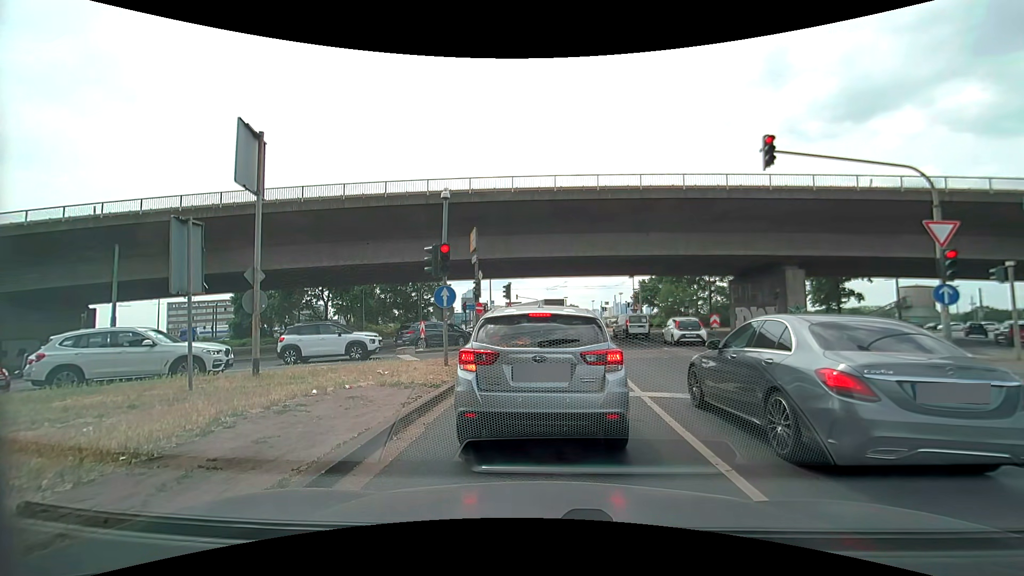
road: primary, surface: asphalt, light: Day
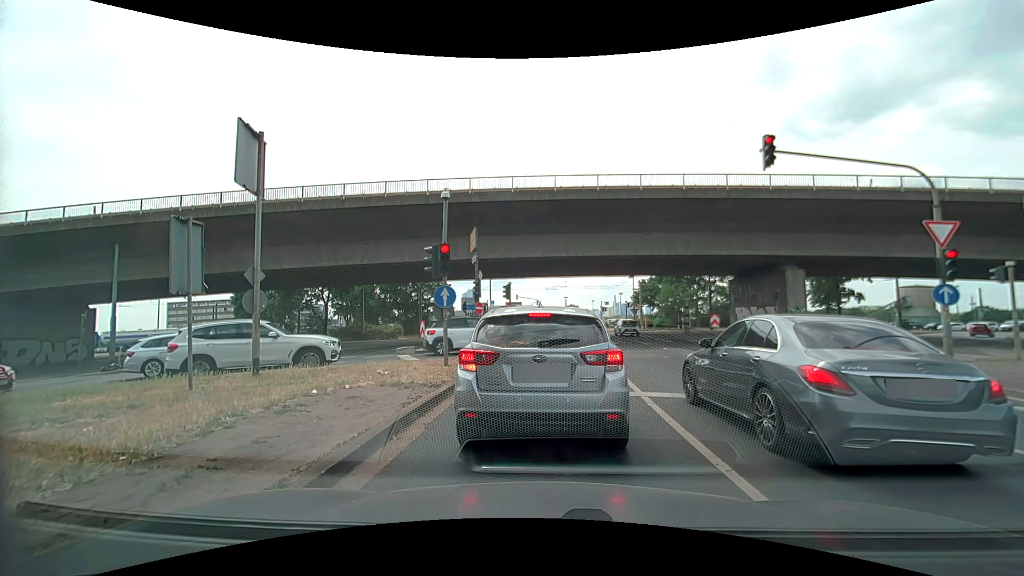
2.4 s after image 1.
(0.0, 0.0) m; 0°
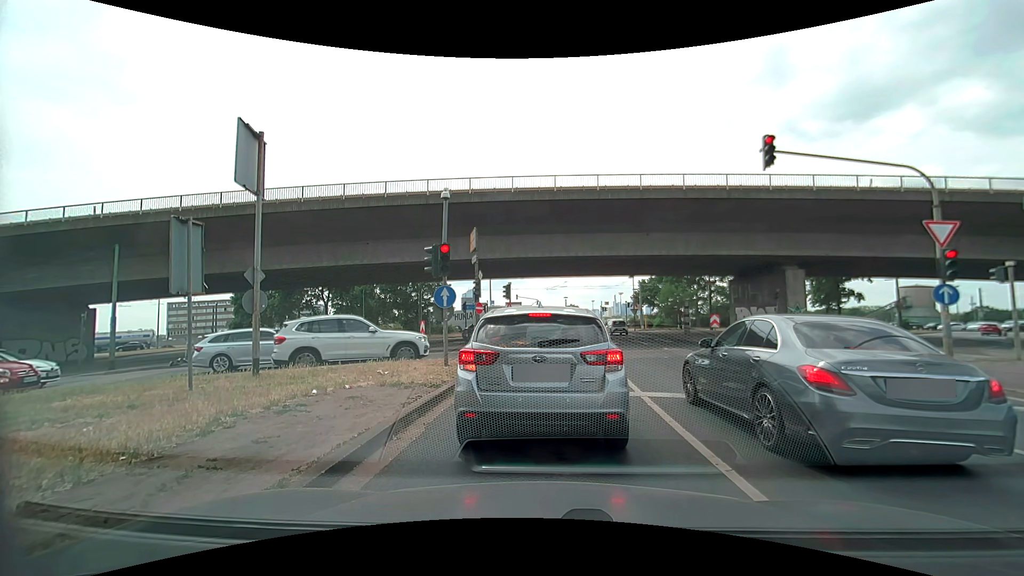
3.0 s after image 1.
(0.0, 0.0) m; 0°
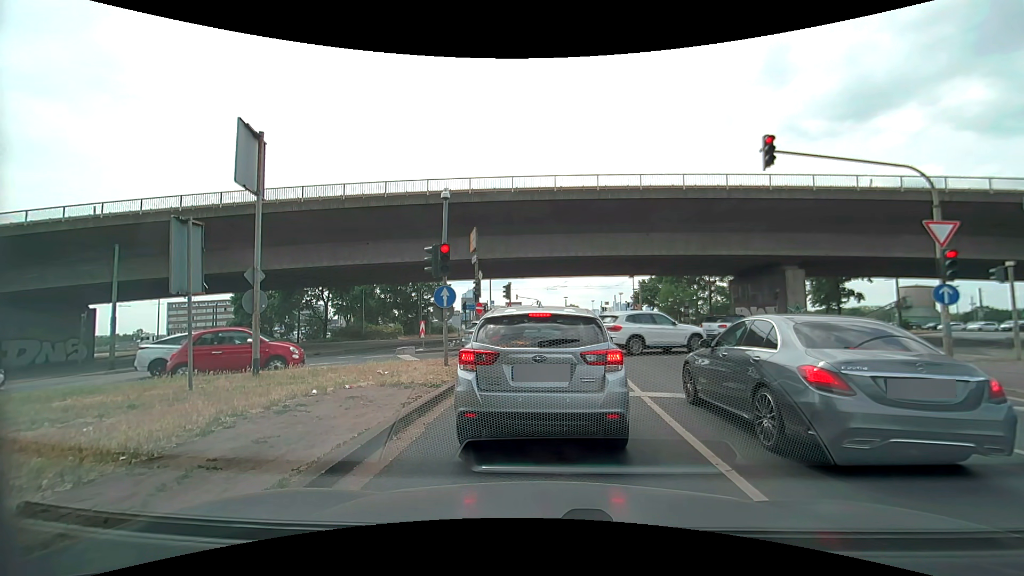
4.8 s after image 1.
(0.0, 0.0) m; 0°
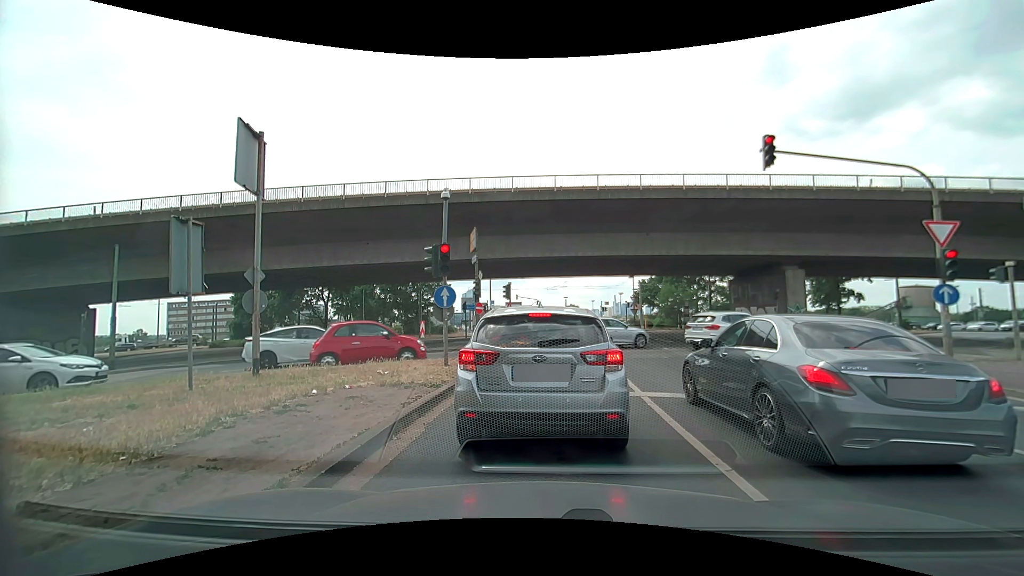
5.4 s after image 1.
(0.0, 0.0) m; 0°
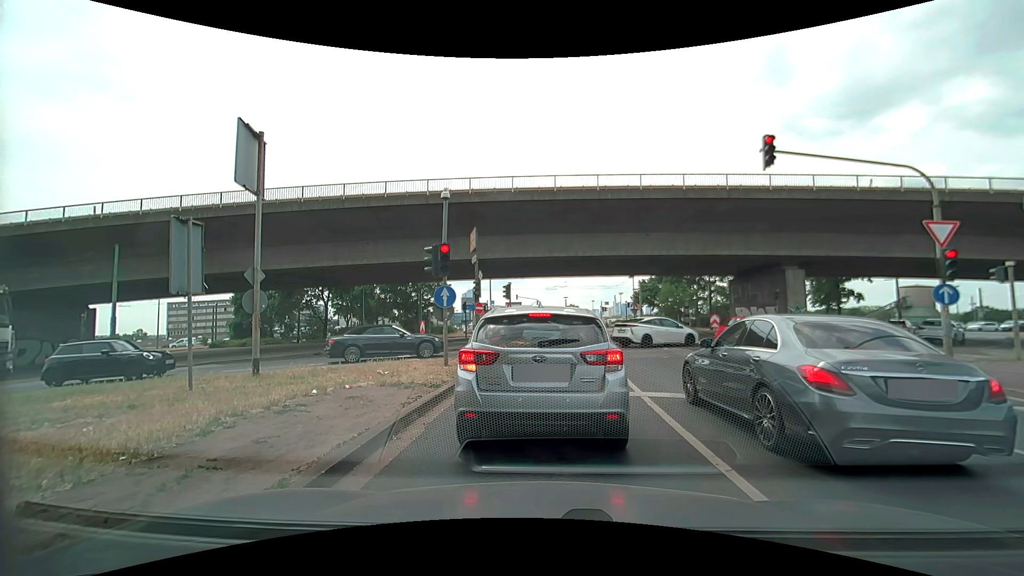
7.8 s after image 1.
(0.0, 0.0) m; 0°
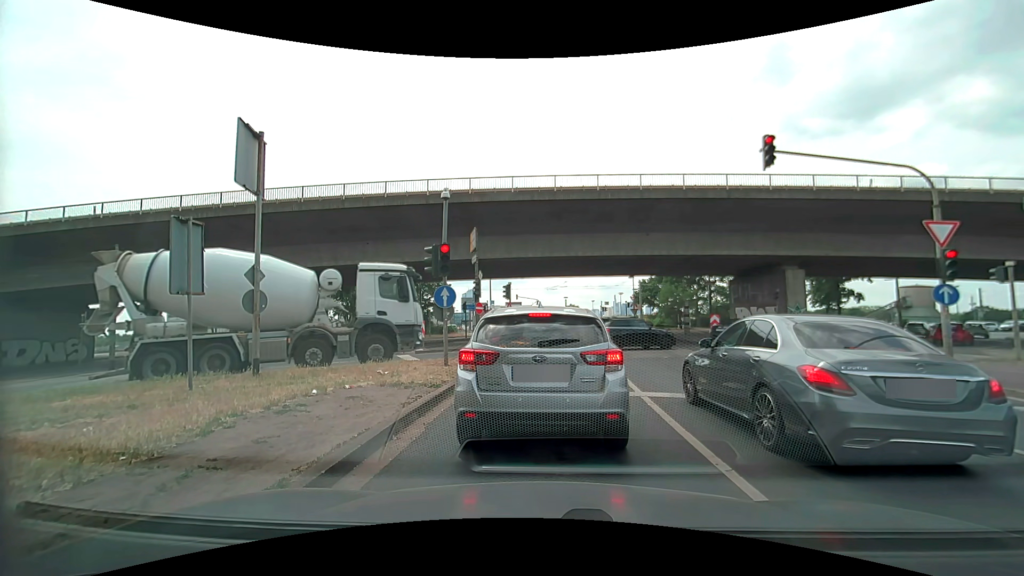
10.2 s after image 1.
(0.0, 0.0) m; 0°
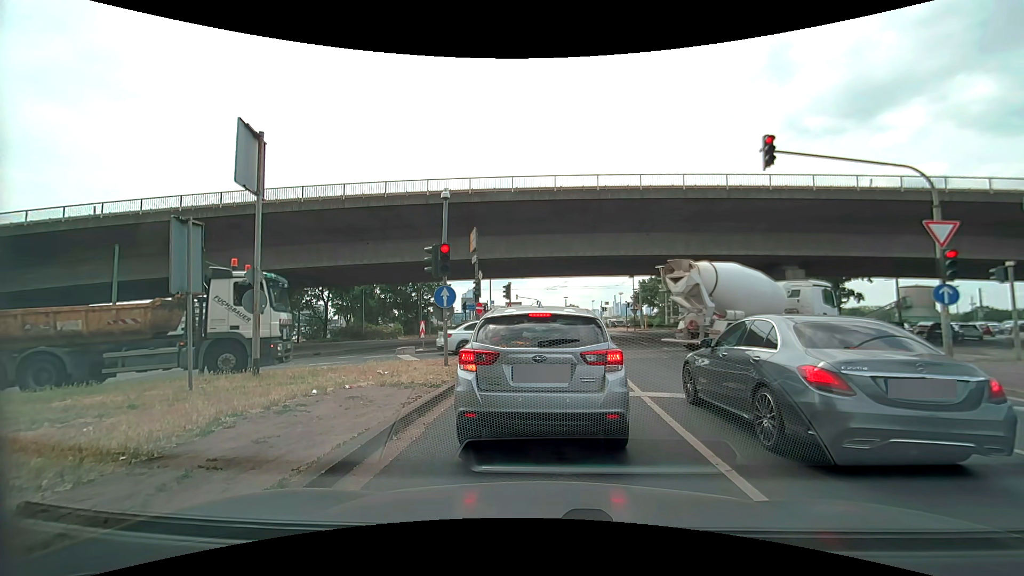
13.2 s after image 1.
(0.0, 0.0) m; 0°
